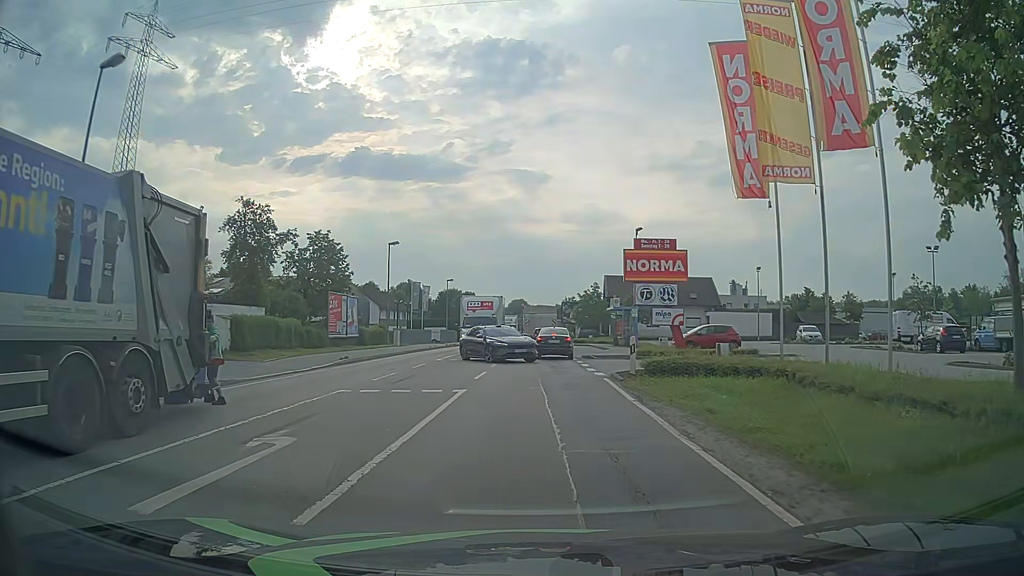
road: primary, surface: asphalt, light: Day
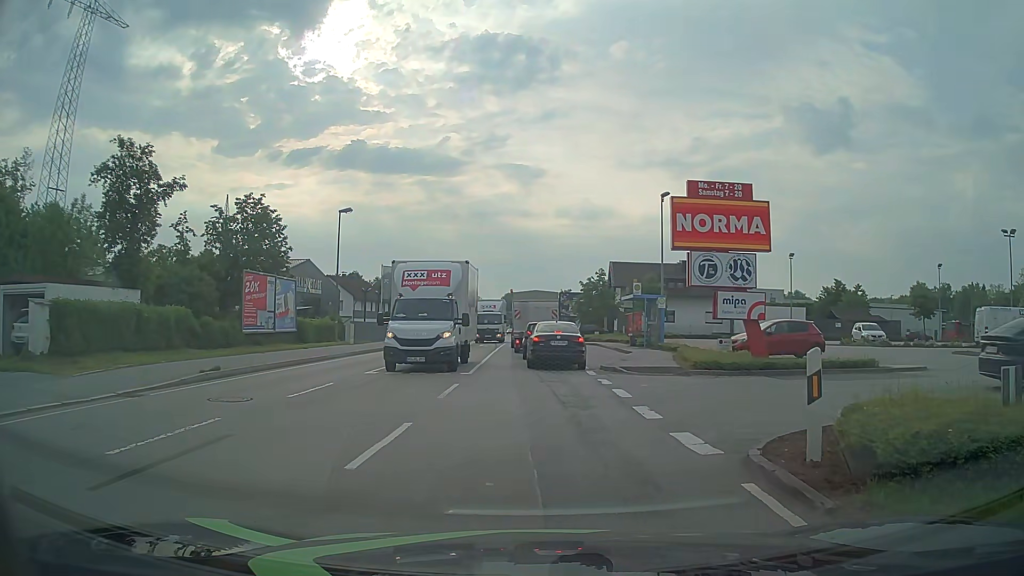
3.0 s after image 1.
(0.0, +11.7) m; -2°
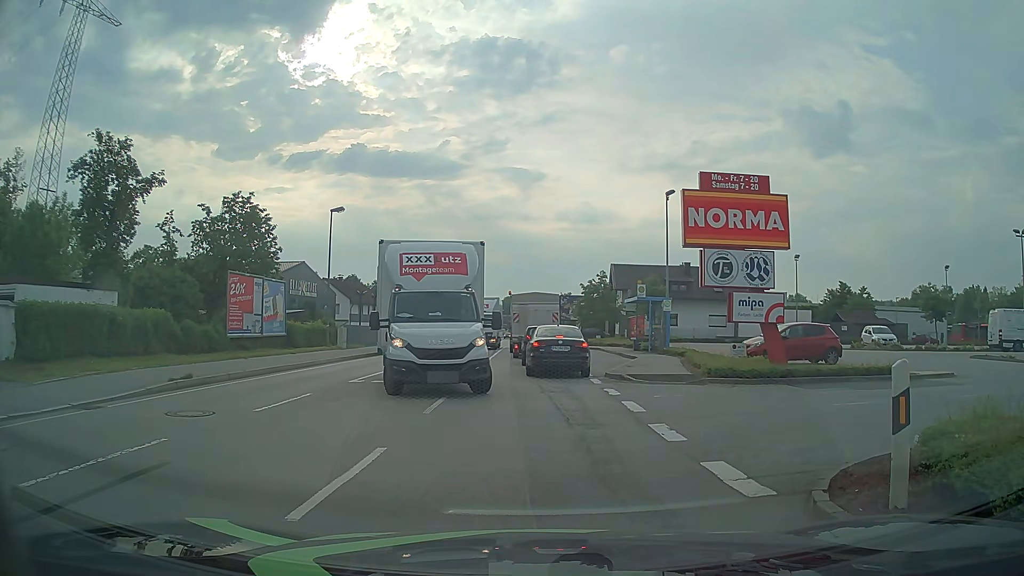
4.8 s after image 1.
(0.0, +1.5) m; +2°
(0, +10) (0, +20) (0, +30) (0, +40) (0, +50) (0, +60) (0, +70) (0, +80) (0, +90) (0, +100) m
